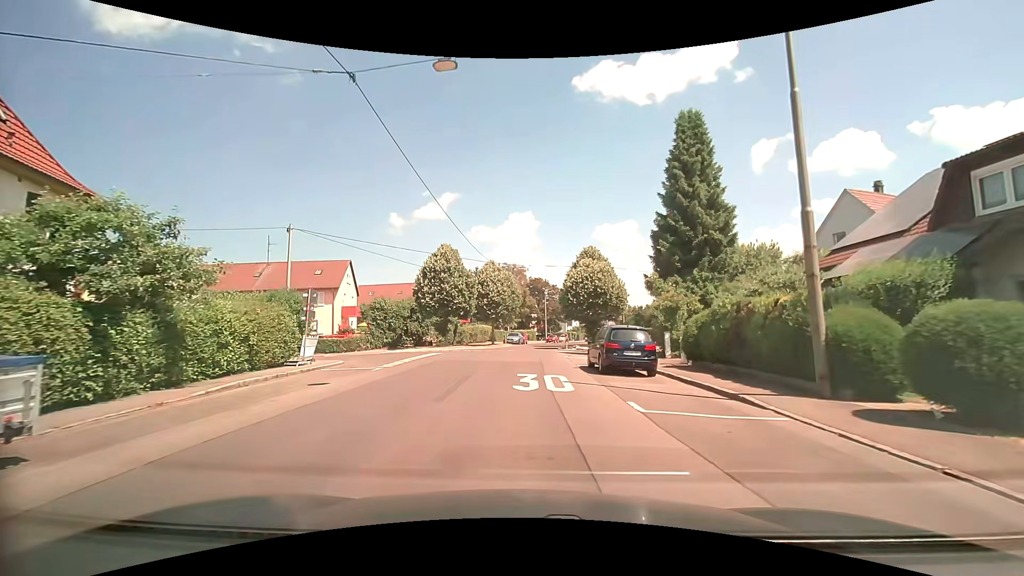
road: residential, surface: asphalt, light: Day
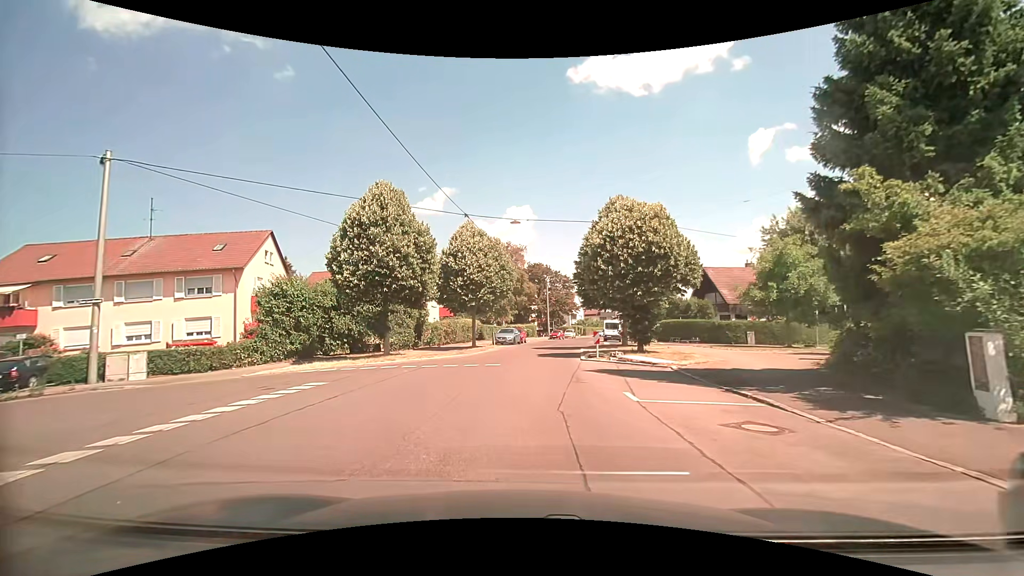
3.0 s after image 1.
(0.0, +16.5) m; 0°
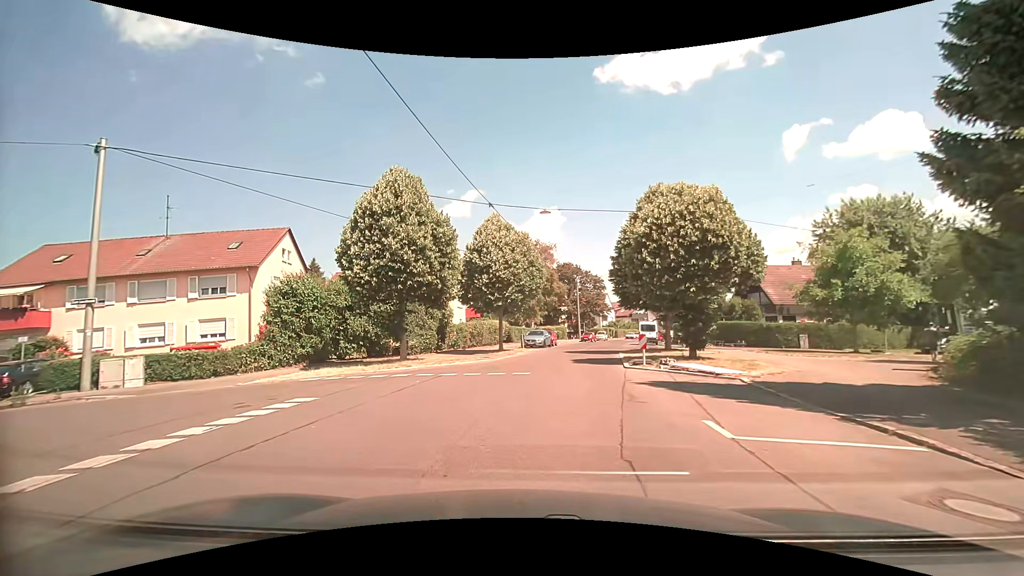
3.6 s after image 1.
(-0.1, +2.6) m; -5°
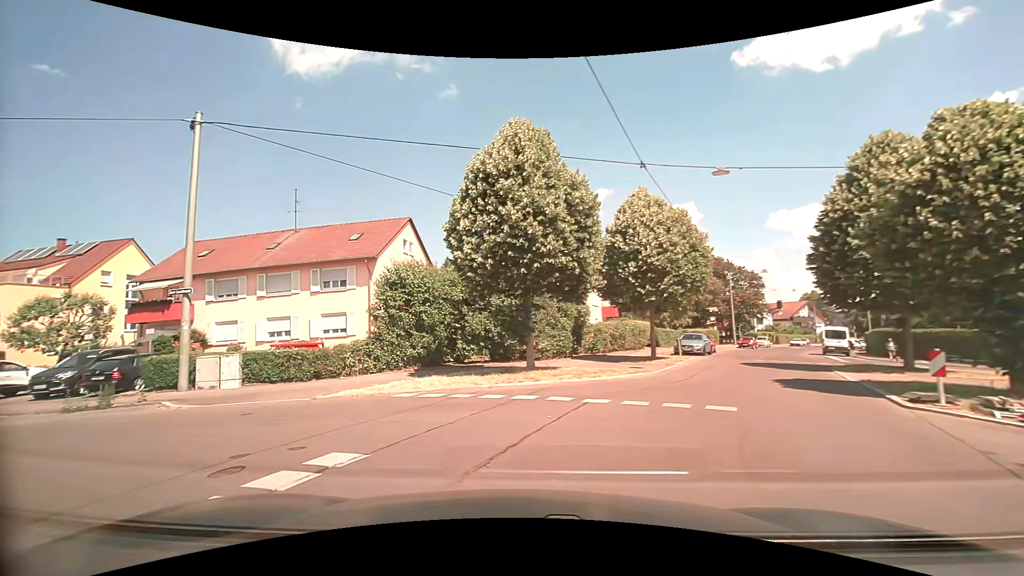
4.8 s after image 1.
(-0.5, +5.5) m; -14°
